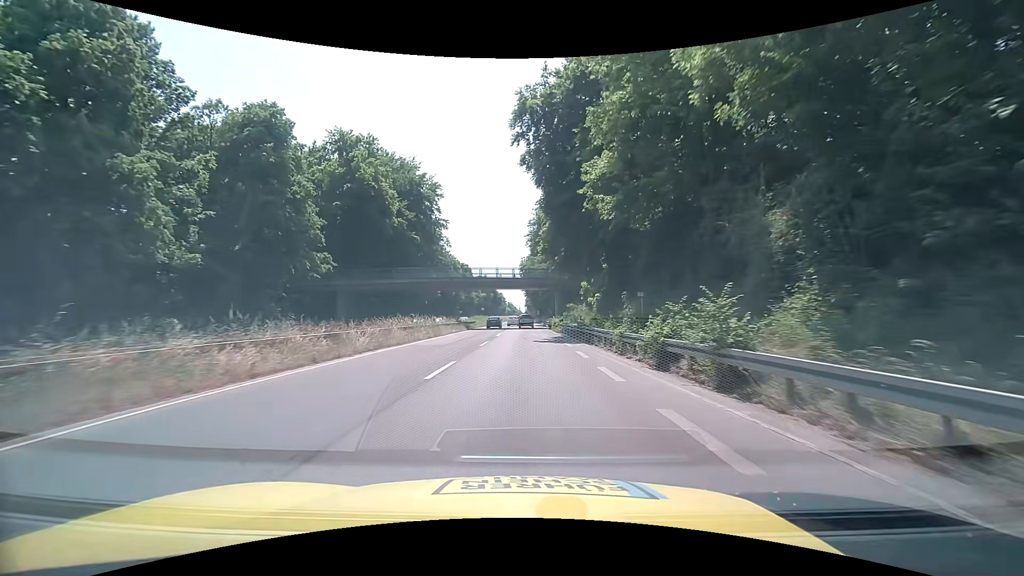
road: trunk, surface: asphalt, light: Day
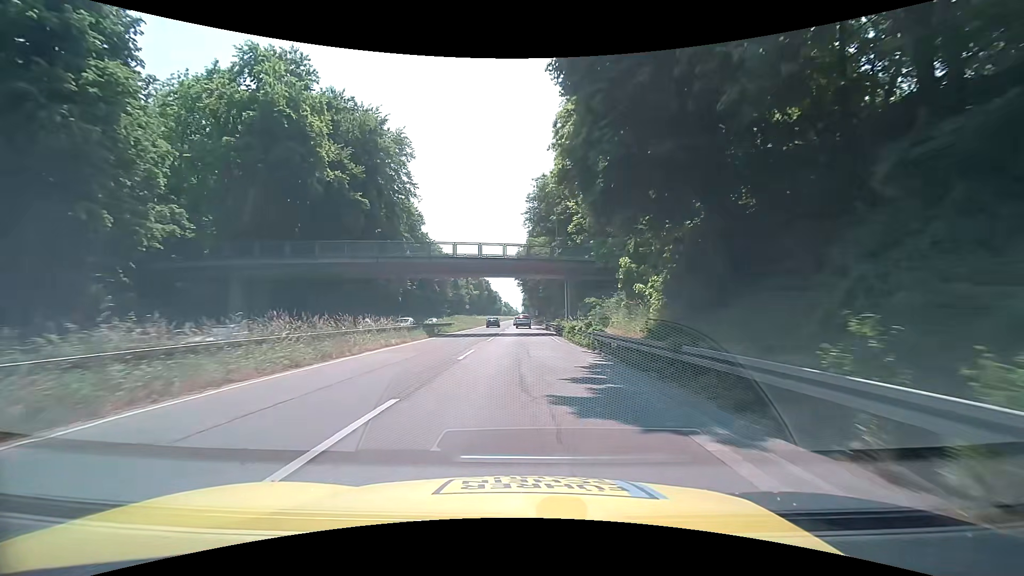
(0.0, +19.0) m; 0°
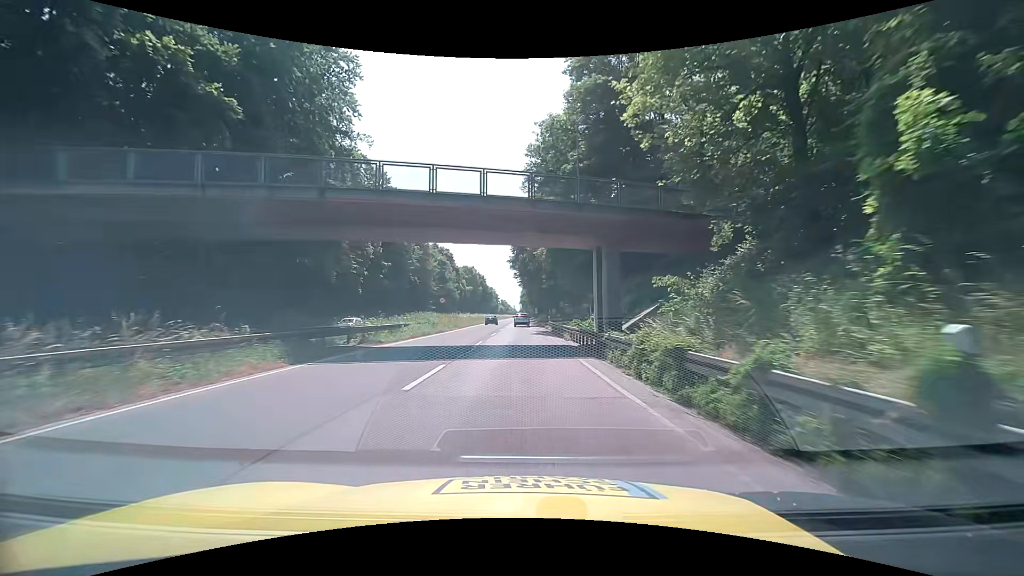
(0.0, +19.1) m; 0°
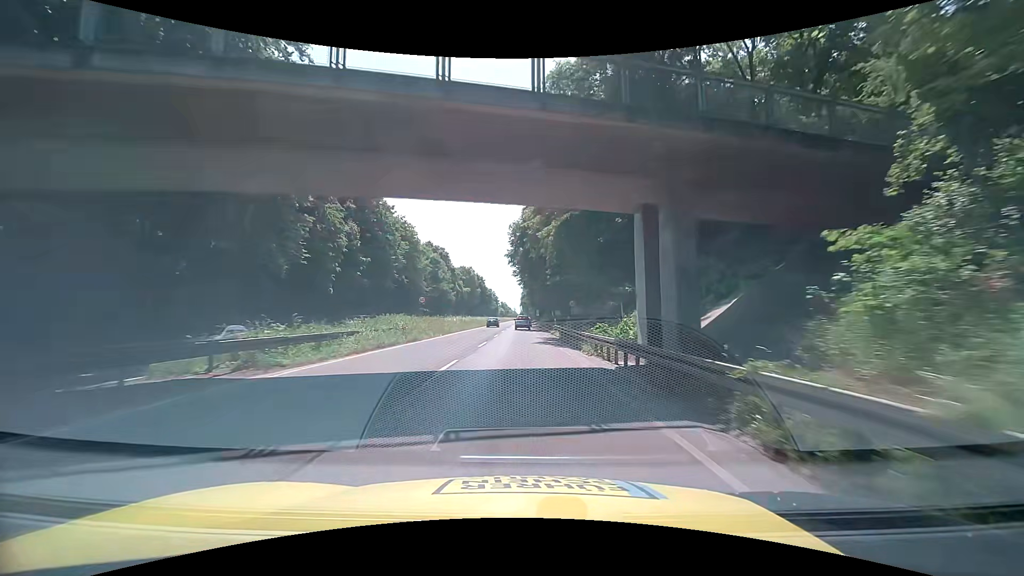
(+0.1, +9.5) m; 0°
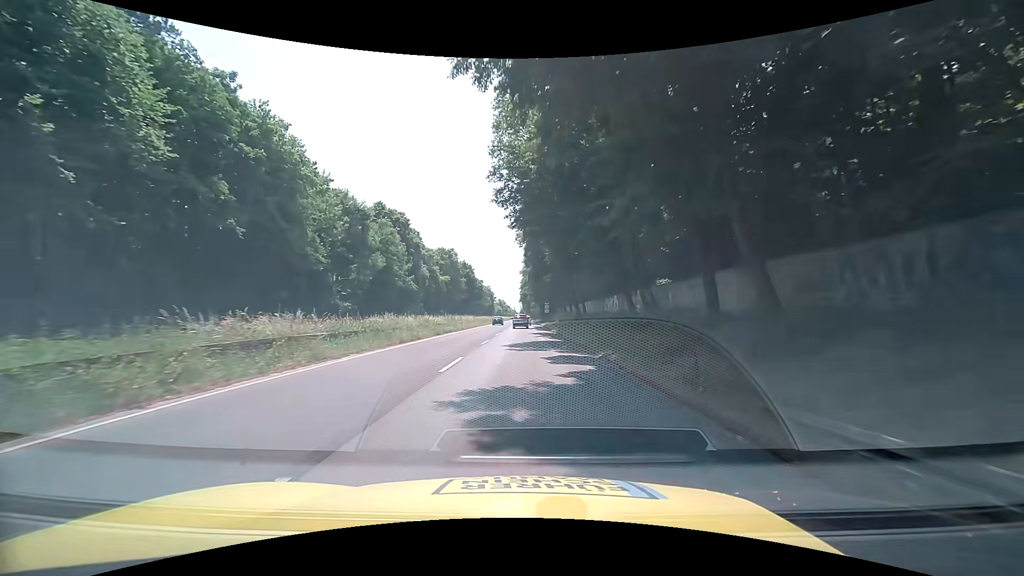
(+0.1, +47.6) m; 0°
(0, +10) (0, +20) (0, +30) (0, +40) (0, +50) (0, +60) (0, +70) (0, +80) (0, +90) (0, +100) m
